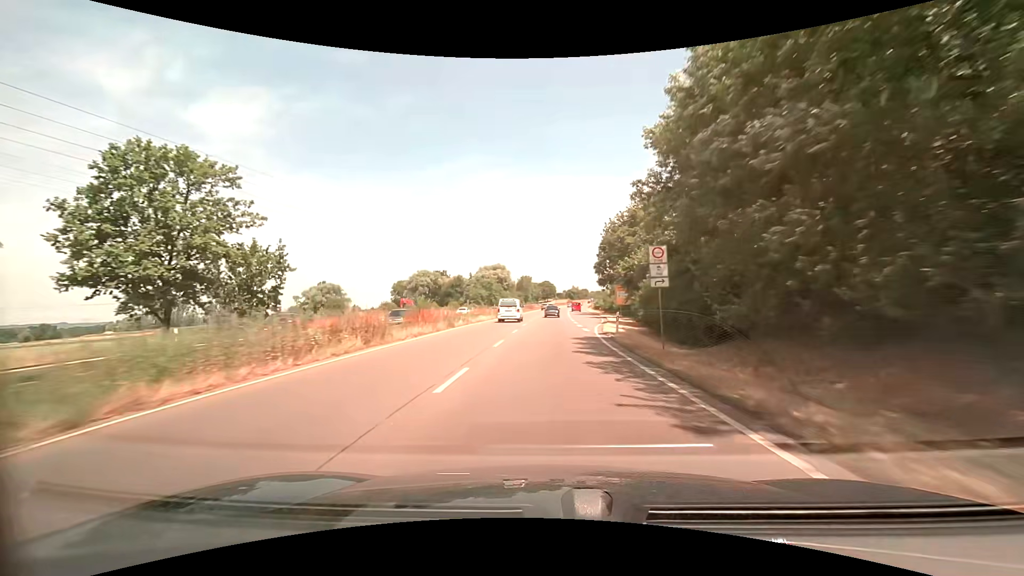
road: trunk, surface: asphalt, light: Day
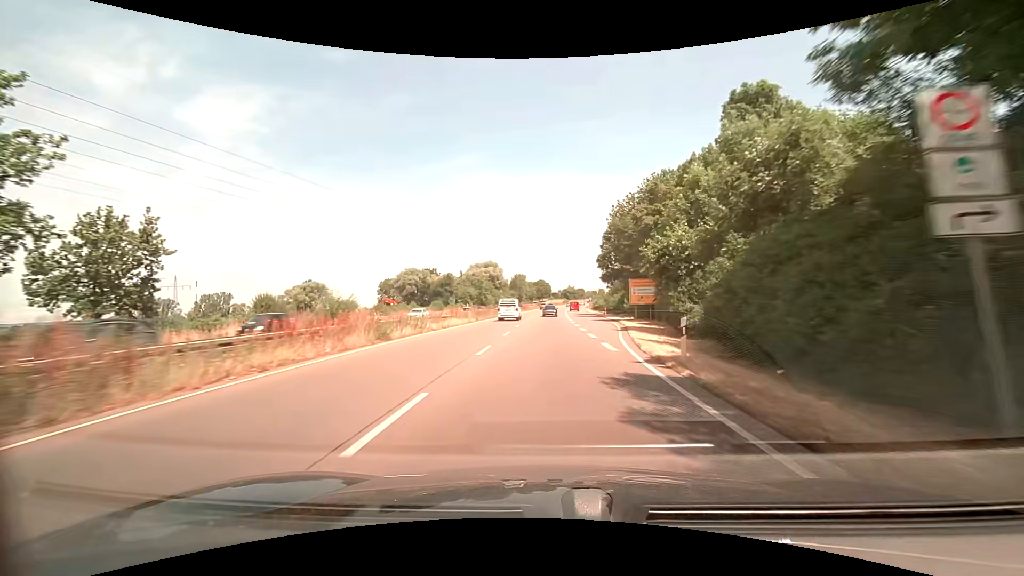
(+0.1, +12.3) m; +1°
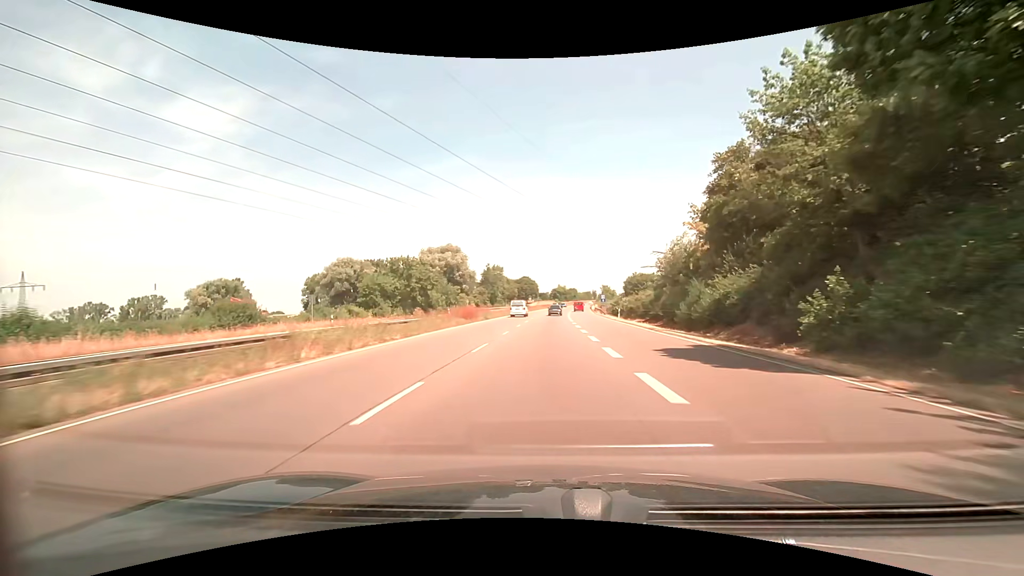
(+1.1, +62.0) m; +2°
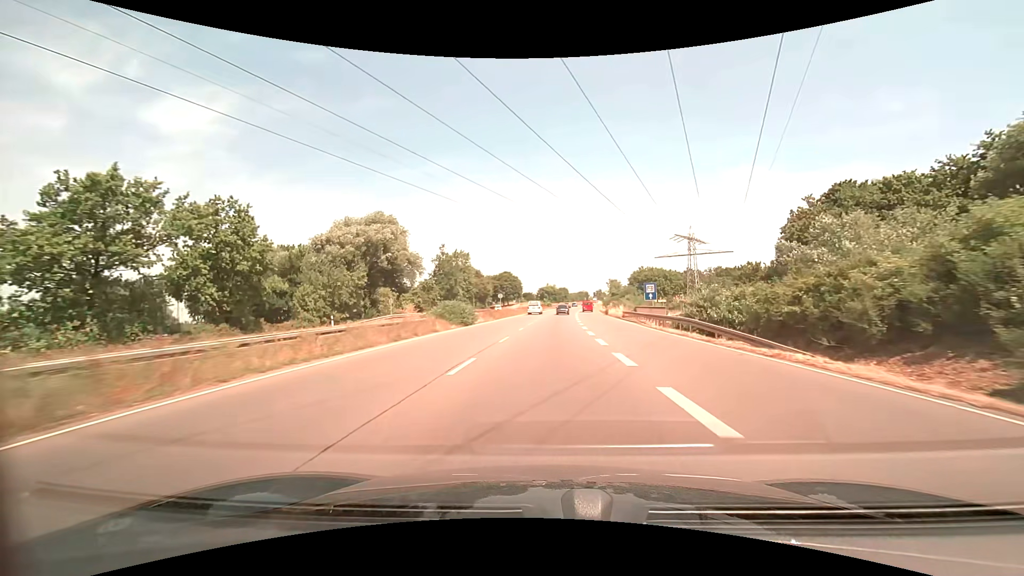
(+0.7, +49.8) m; +2°
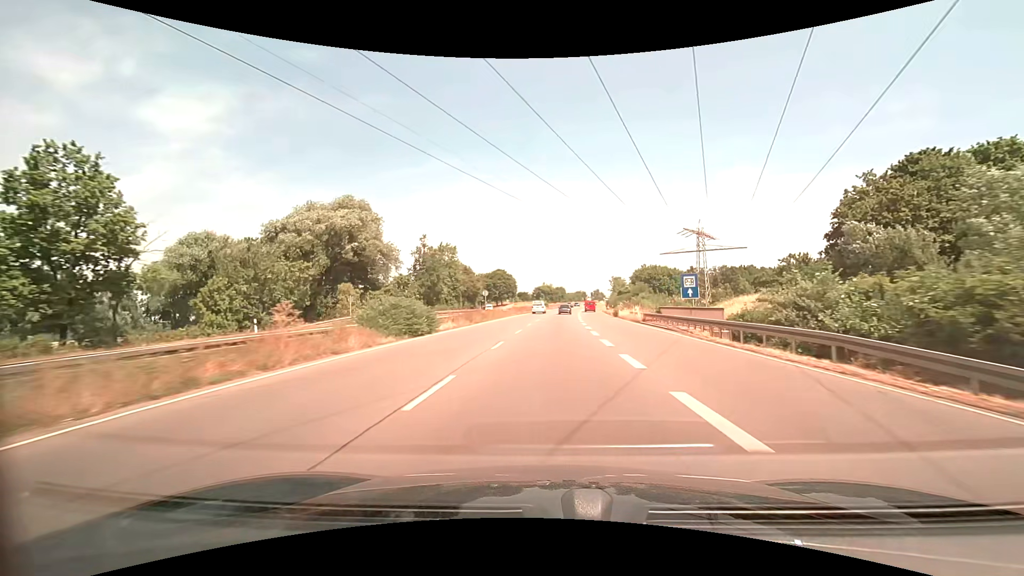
(+0.1, +12.5) m; +1°
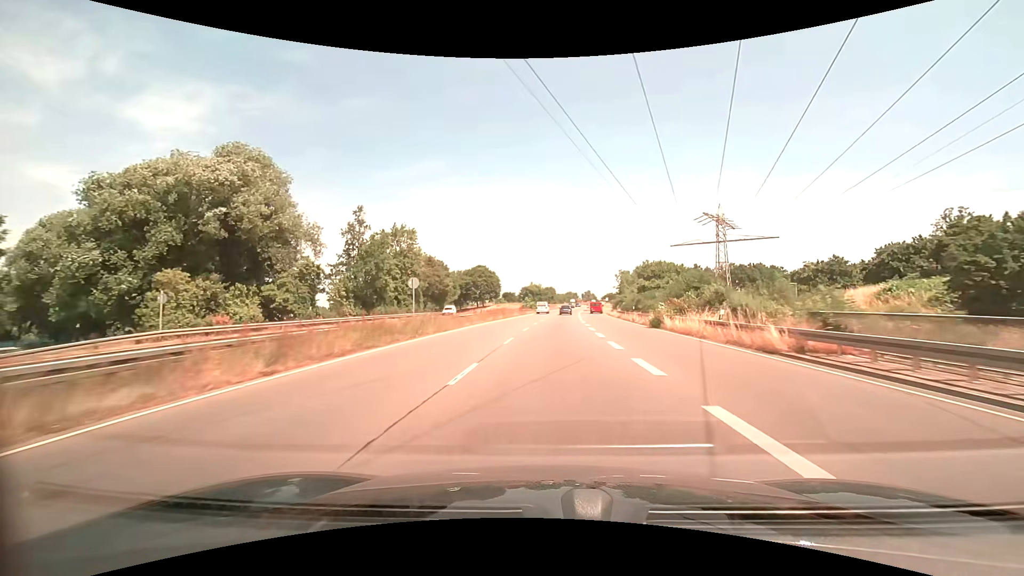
(+0.2, +25.0) m; +1°
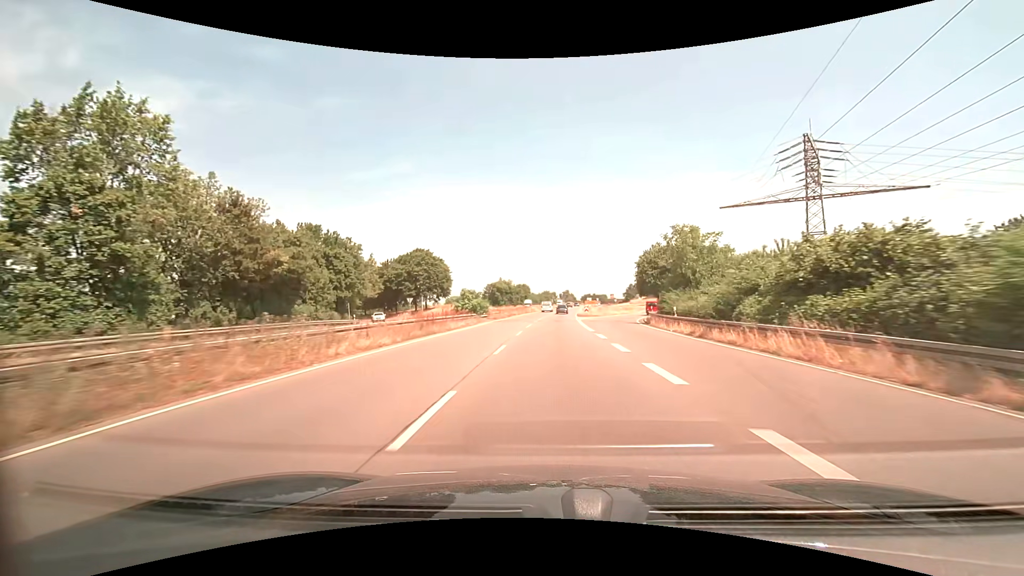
(+1.2, +49.8) m; +3°
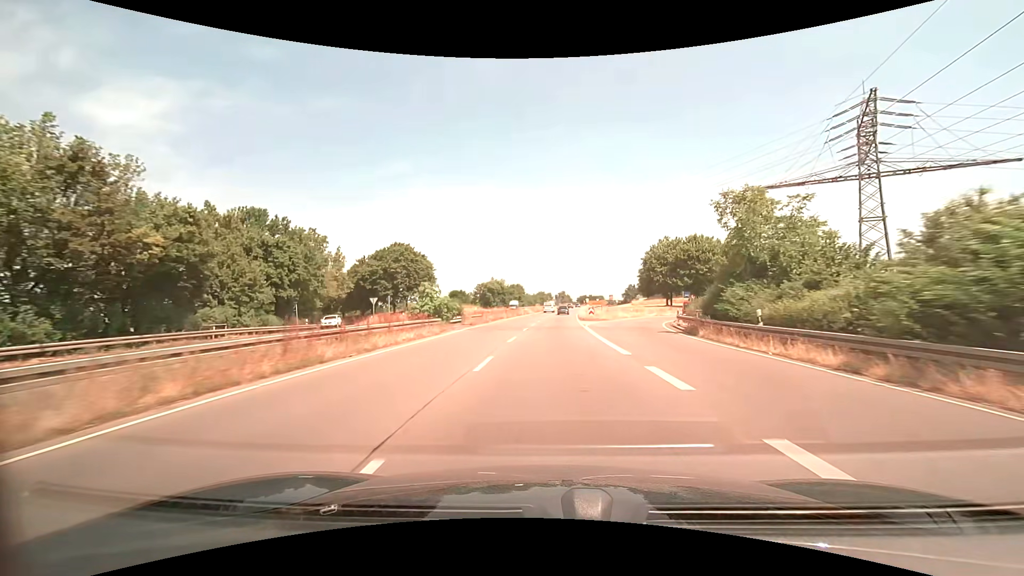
(+0.1, +12.5) m; +1°
(0, +10) (0, +20) (0, +30) (+1, +40) (+1, +50) (+2, +60) (+2, +70) (+3, +80) (+4, +90) (+4, +100) m
